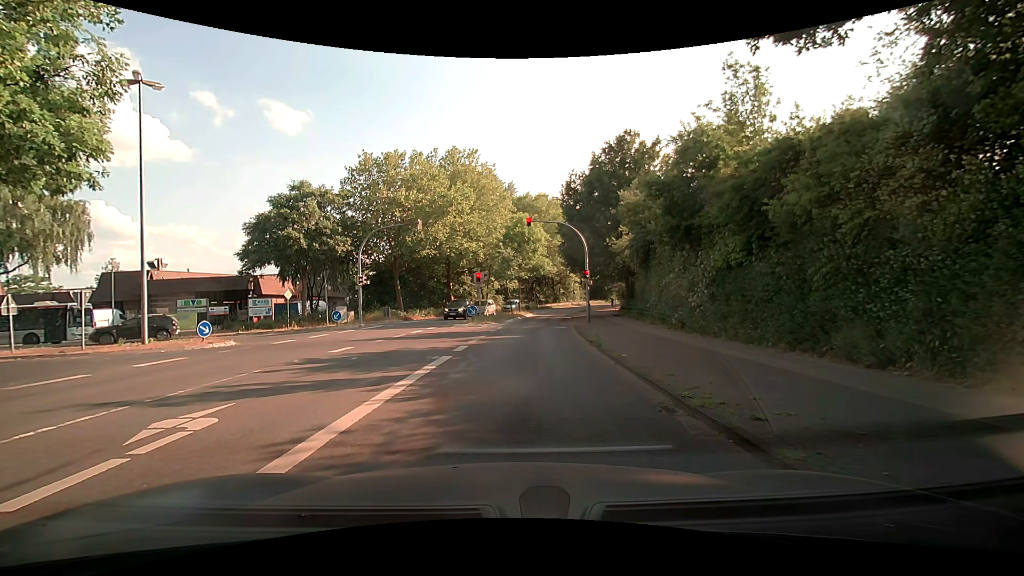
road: tertiary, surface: asphalt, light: Day
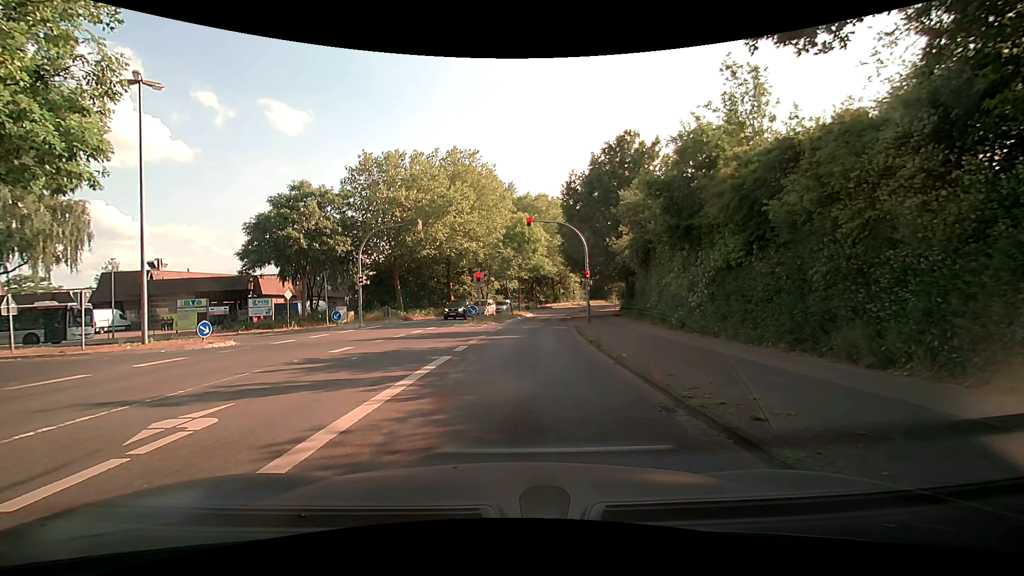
(0.0, 0.0) m; 0°
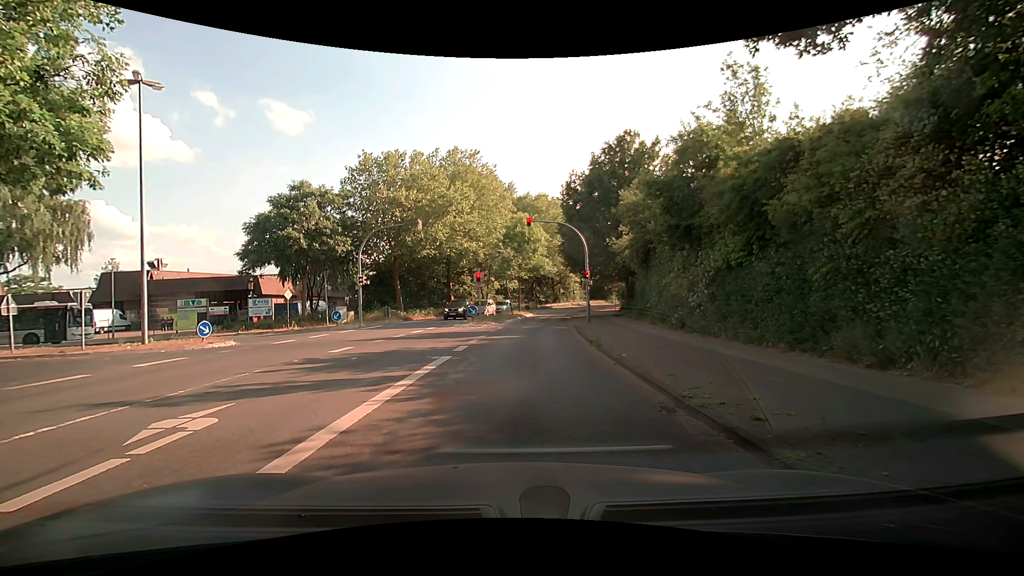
(0.0, 0.0) m; 0°
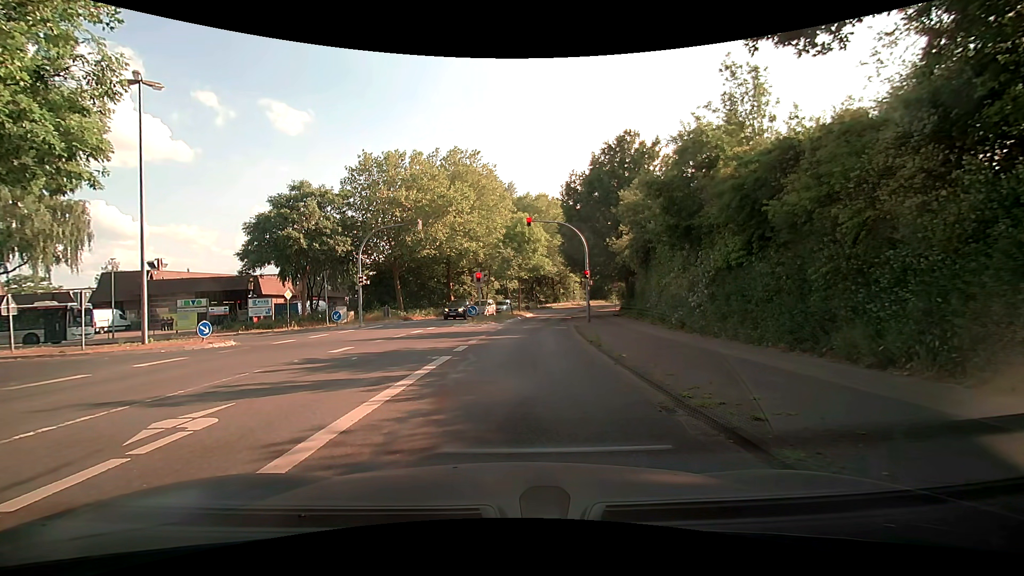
(0.0, 0.0) m; 0°
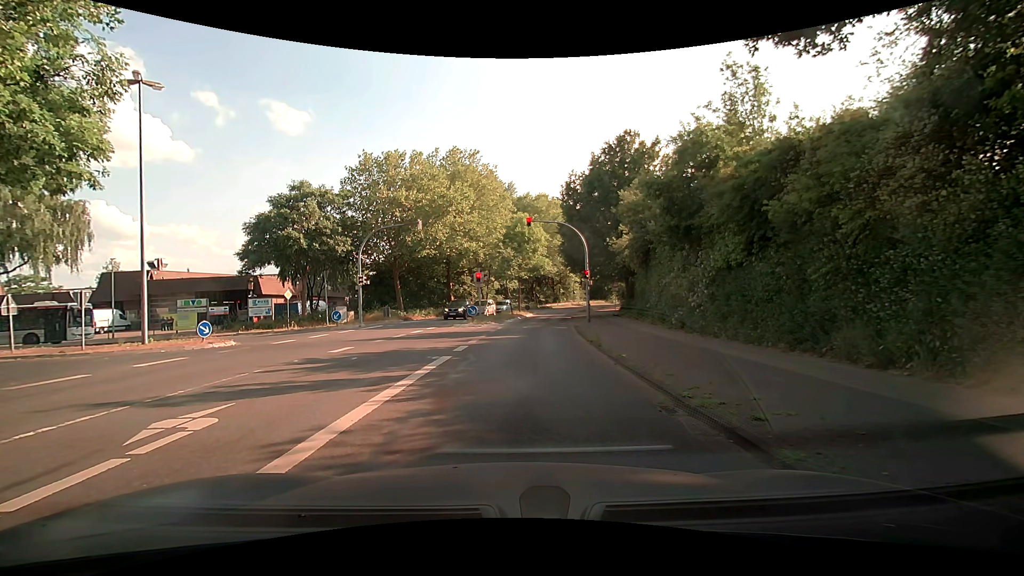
(0.0, 0.0) m; 0°
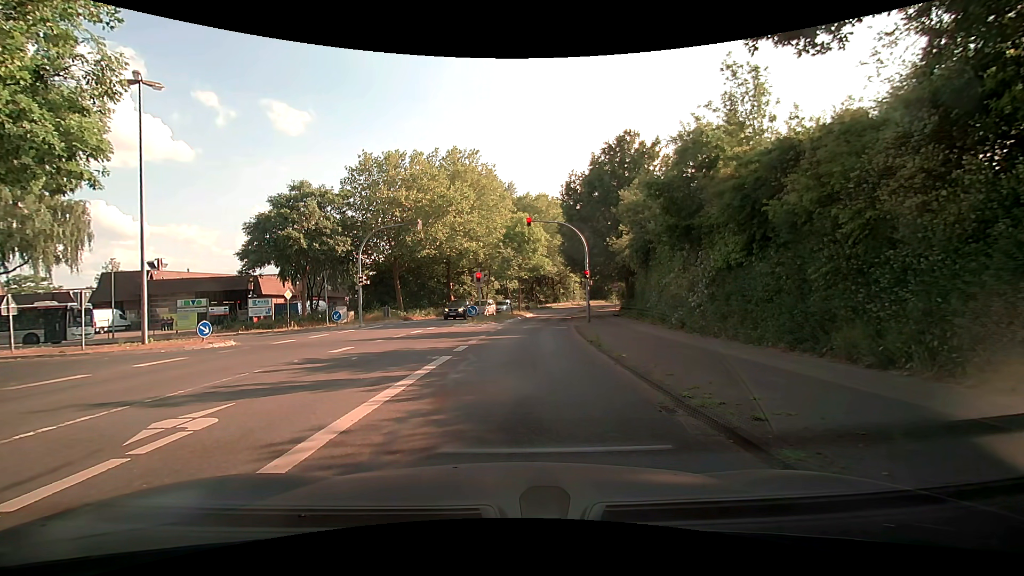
(0.0, 0.0) m; 0°
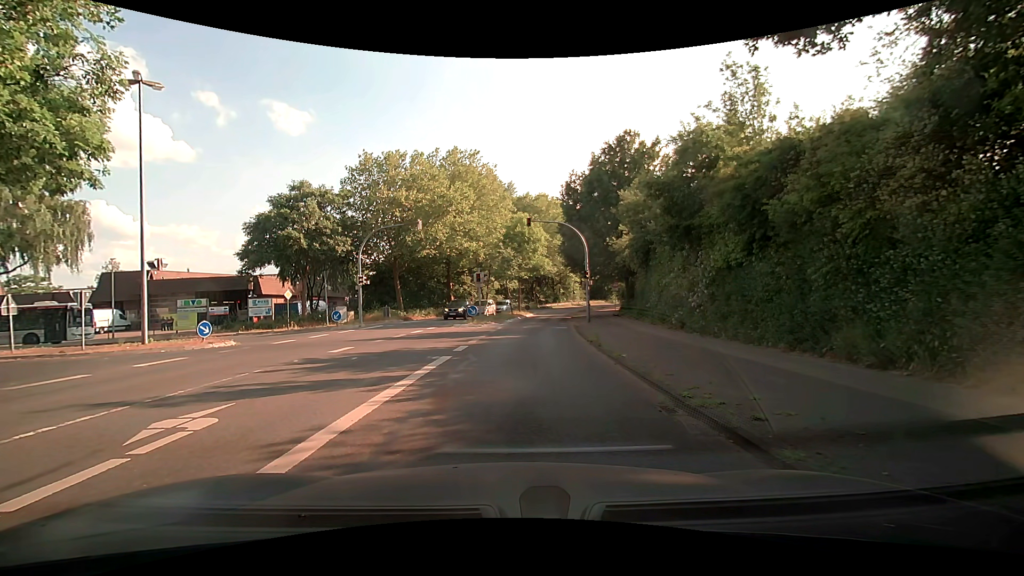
(0.0, 0.0) m; 0°
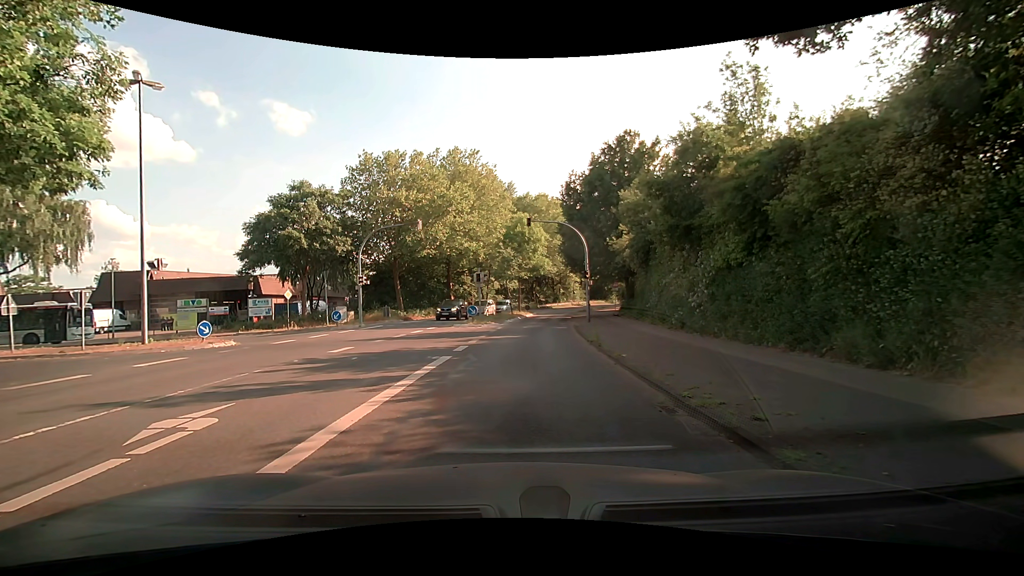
(0.0, 0.0) m; 0°
